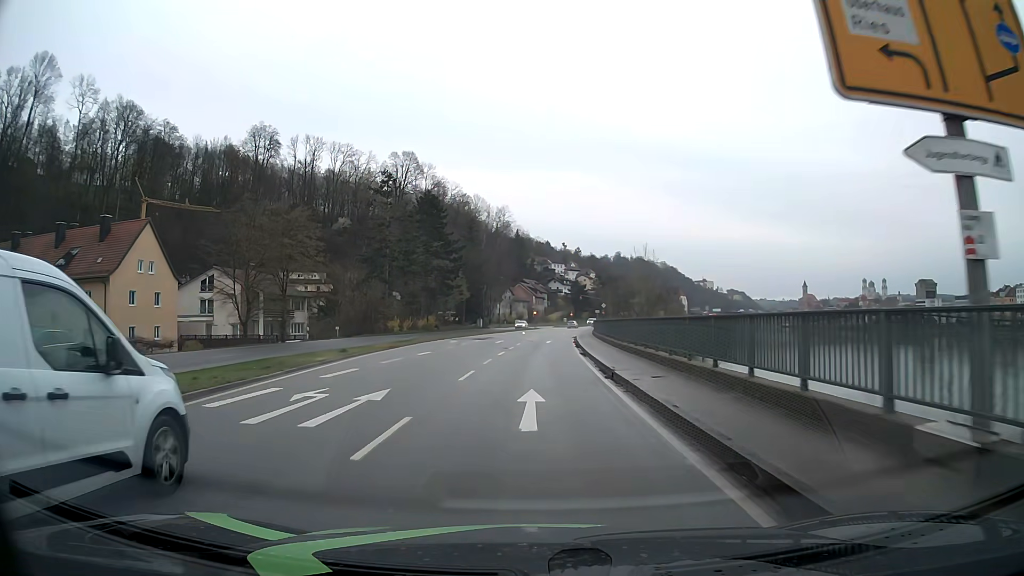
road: primary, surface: asphalt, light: Day
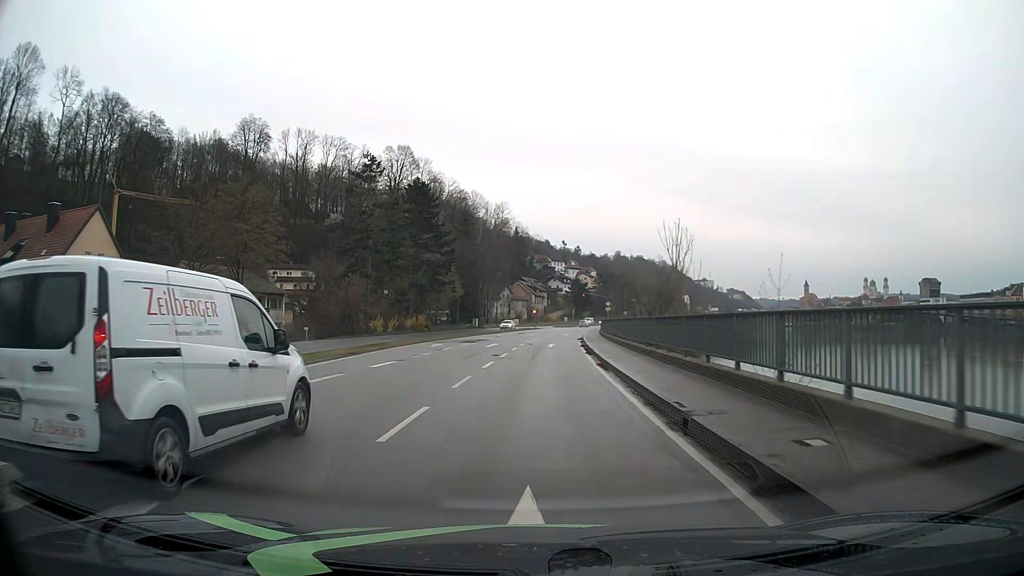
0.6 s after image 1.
(0.0, +8.0) m; 0°
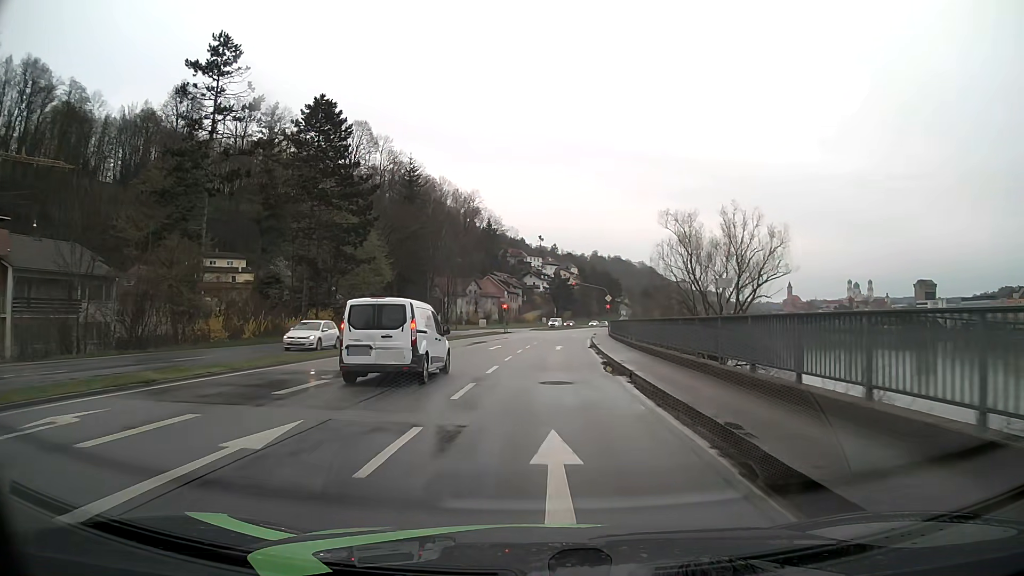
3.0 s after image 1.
(+0.6, +31.8) m; +2°
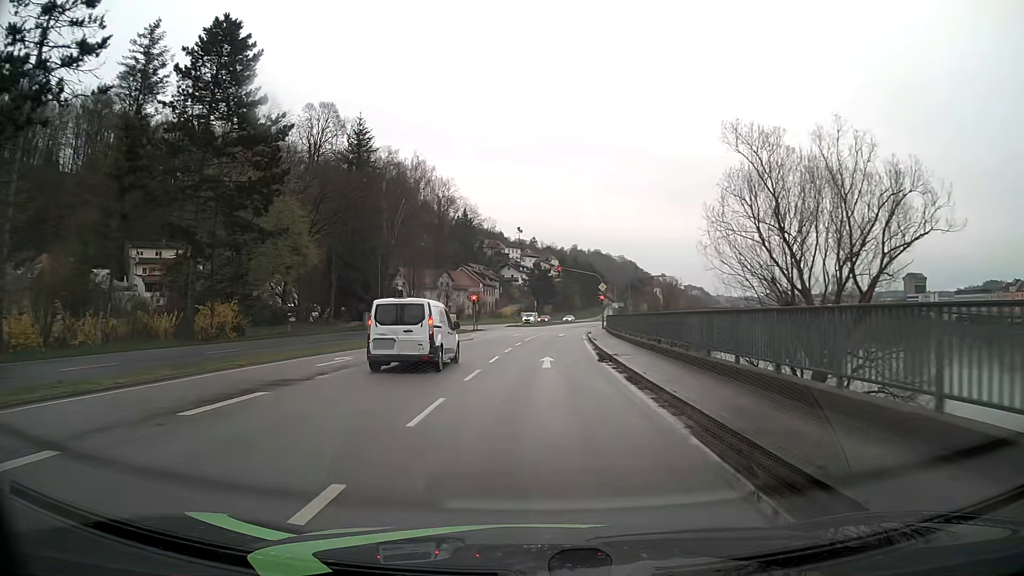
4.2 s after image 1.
(+0.2, +15.2) m; +2°
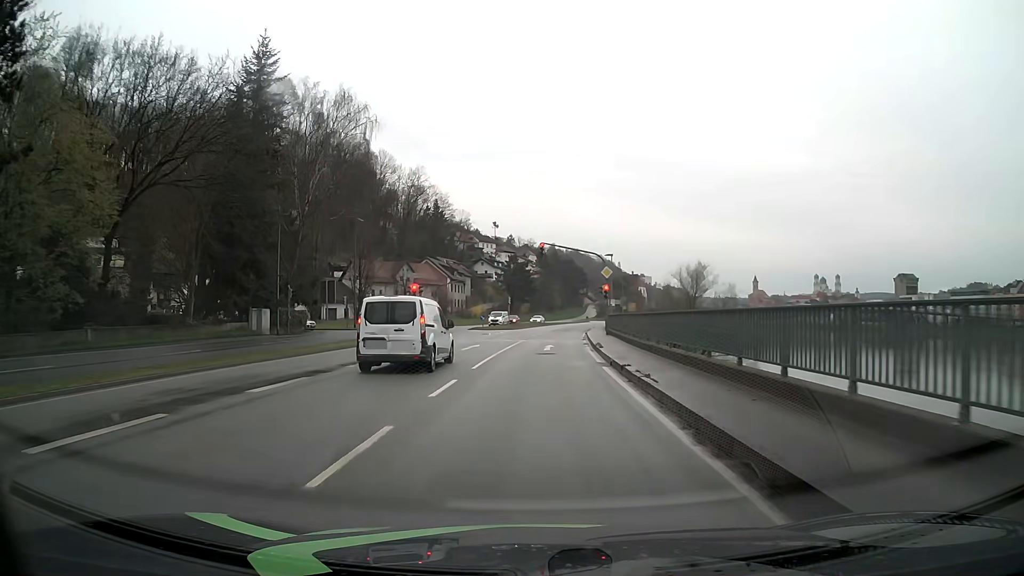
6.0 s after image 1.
(+0.5, +20.9) m; +2°
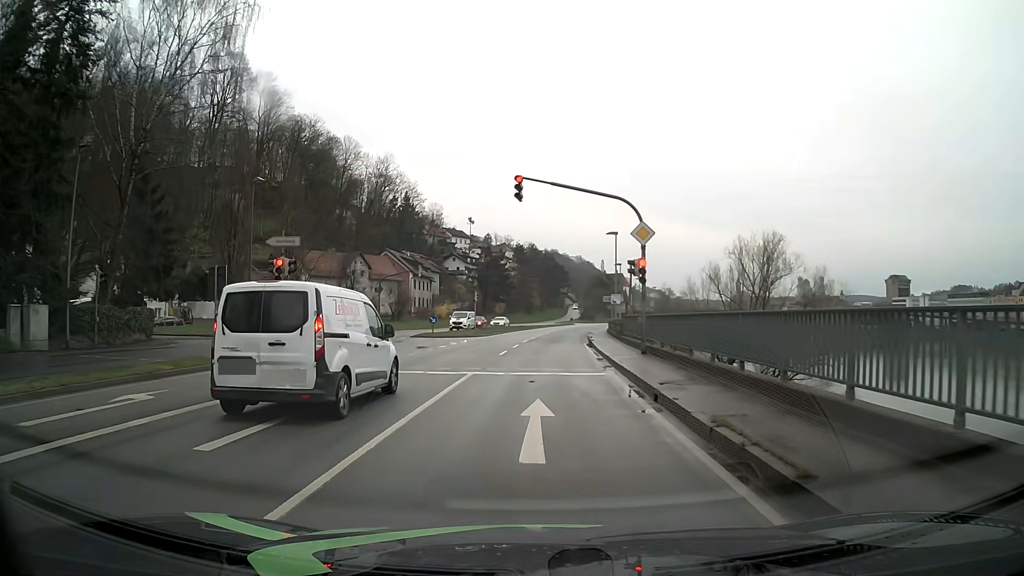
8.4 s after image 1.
(+0.2, +19.8) m; +2°
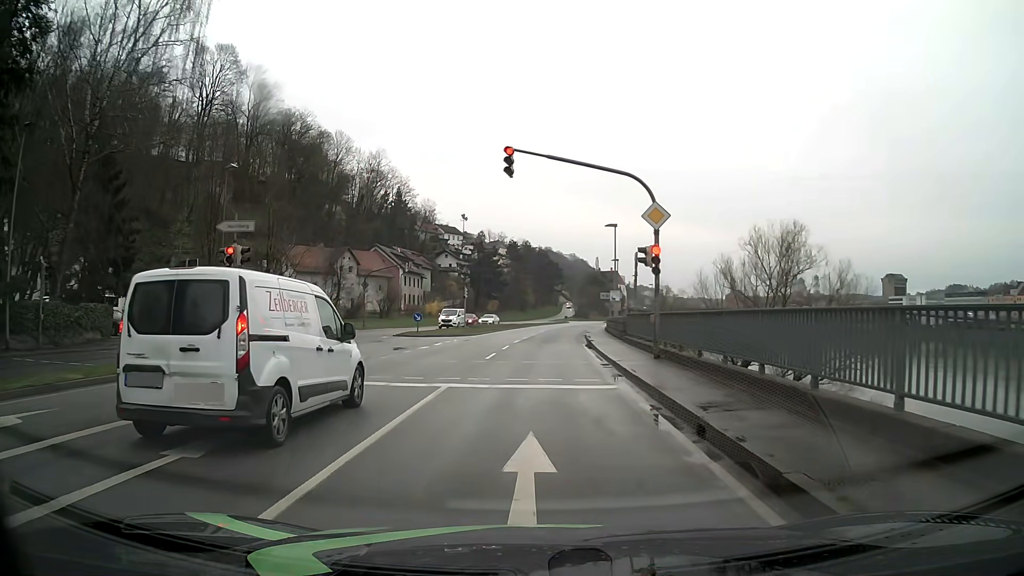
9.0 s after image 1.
(0.0, +3.4) m; 0°
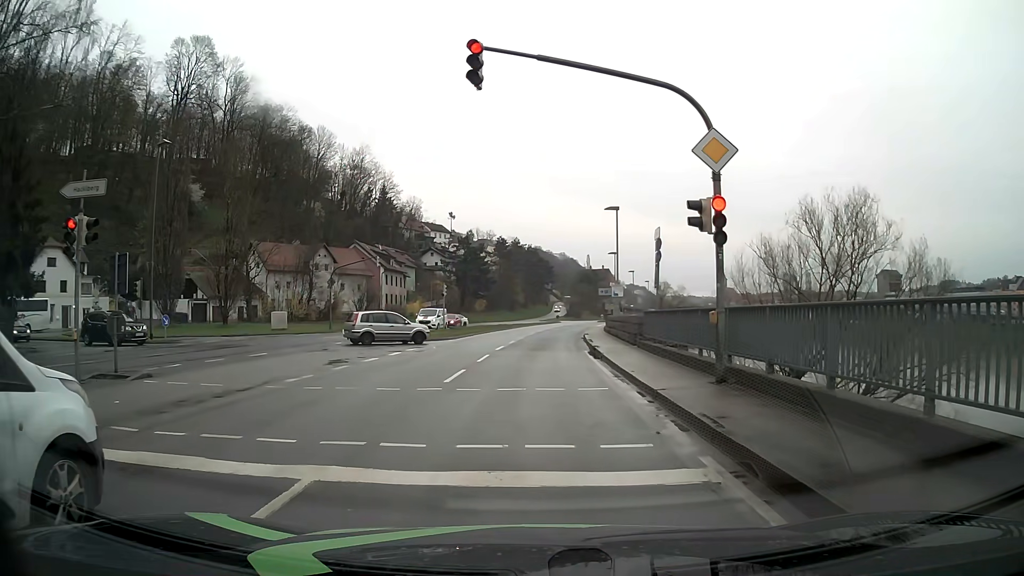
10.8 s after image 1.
(+0.1, +6.9) m; +2°
(0, +10) (-1, +20) (-1, +30) (0, +40) (0, +50) (+1, +60) (+1, +70) (+2, +80) (+3, +90) (+5, +100) m
